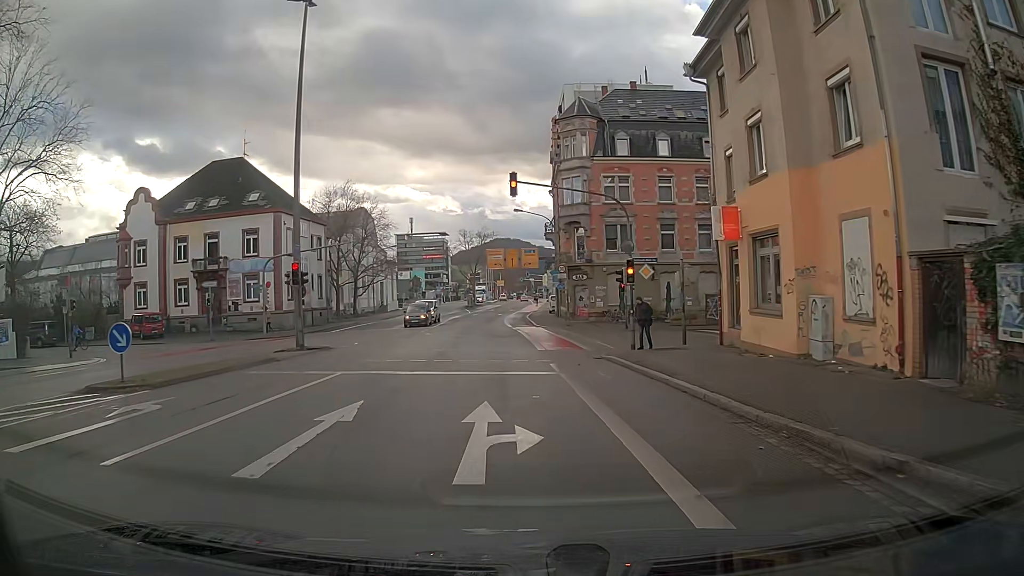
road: secondary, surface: asphalt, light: Day
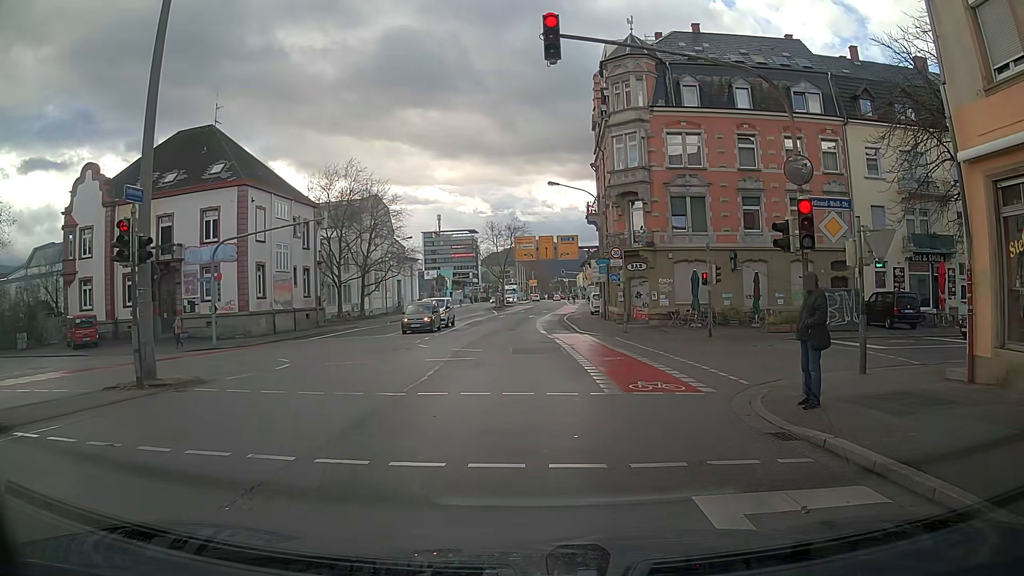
(-0.2, +12.0) m; -2°
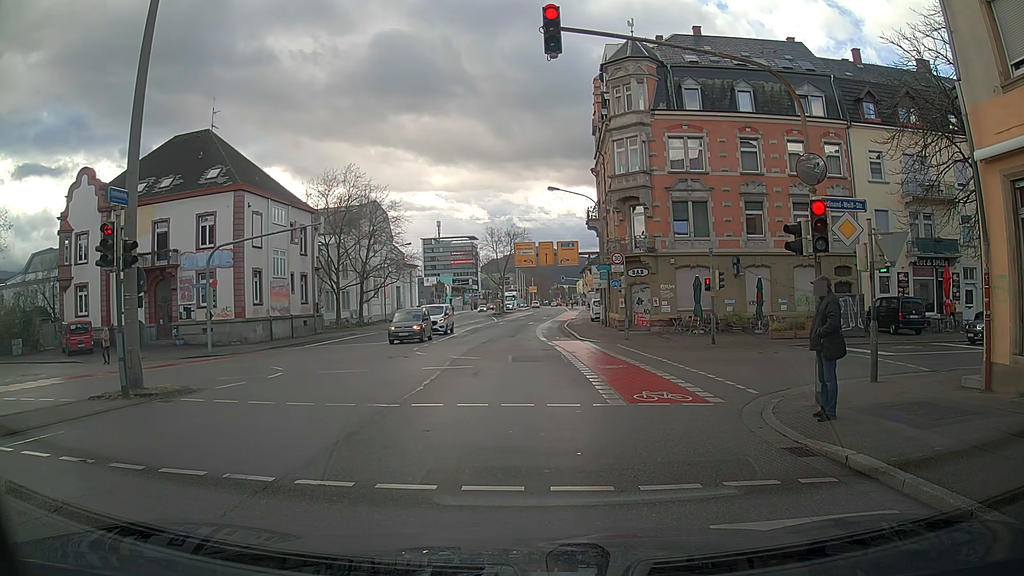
(0.0, +0.6) m; 0°
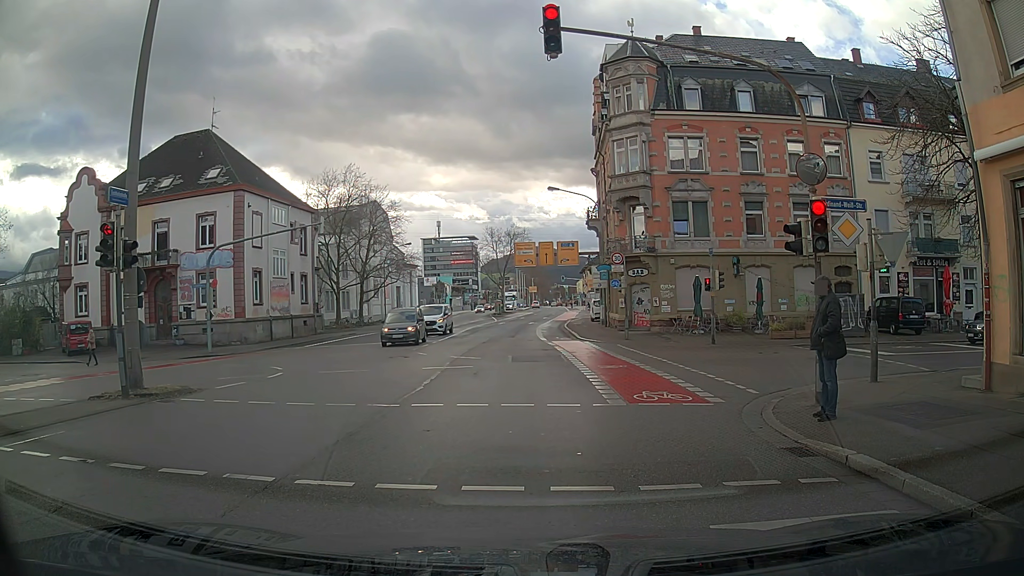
(0.0, 0.0) m; 0°
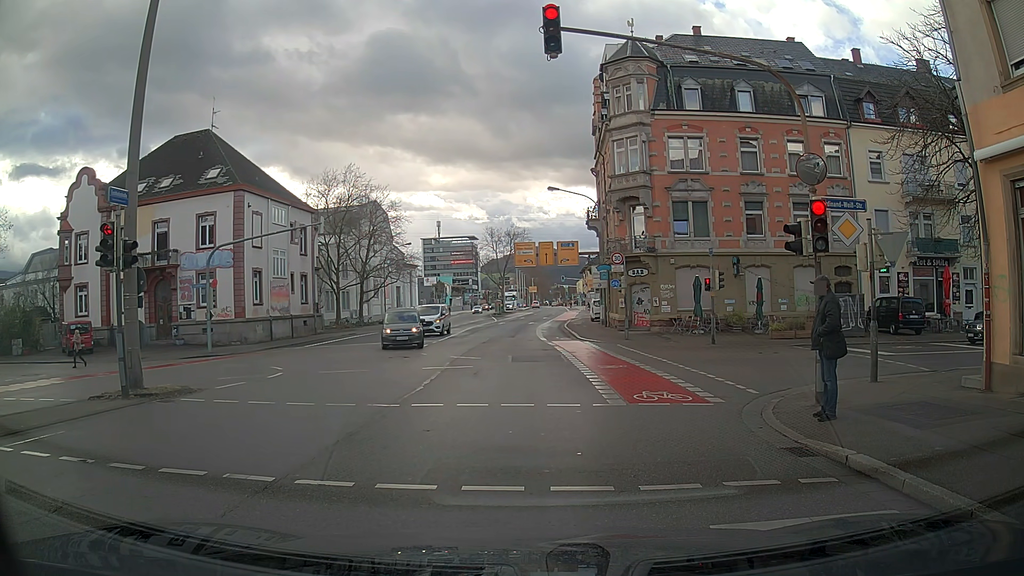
(0.0, 0.0) m; 0°
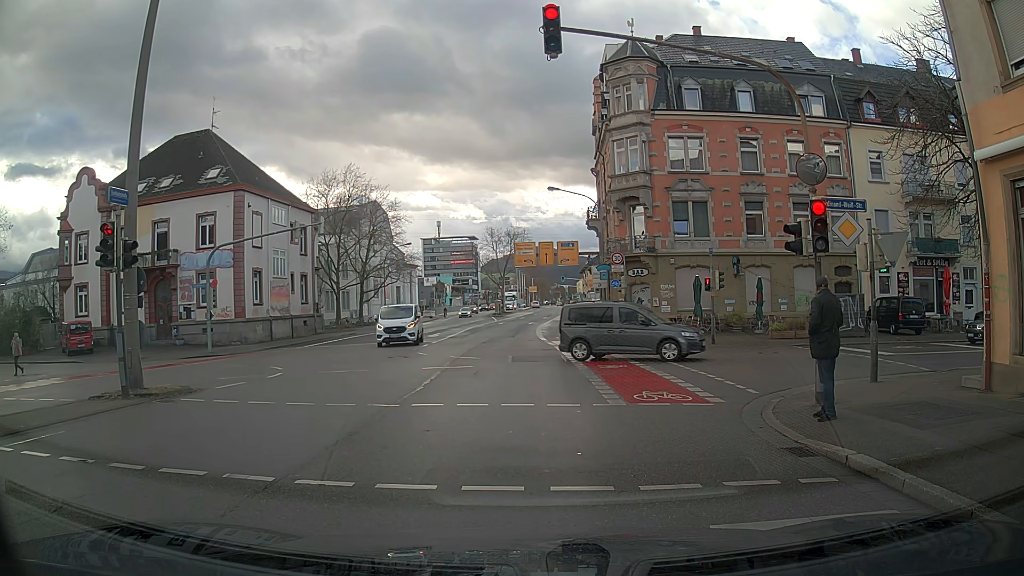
(0.0, 0.0) m; 0°
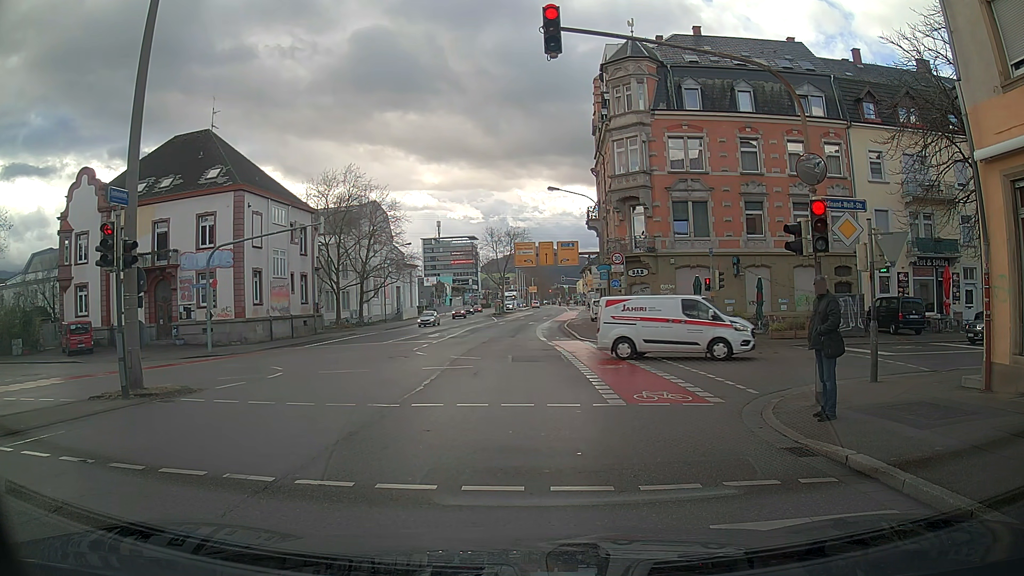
(0.0, 0.0) m; 0°
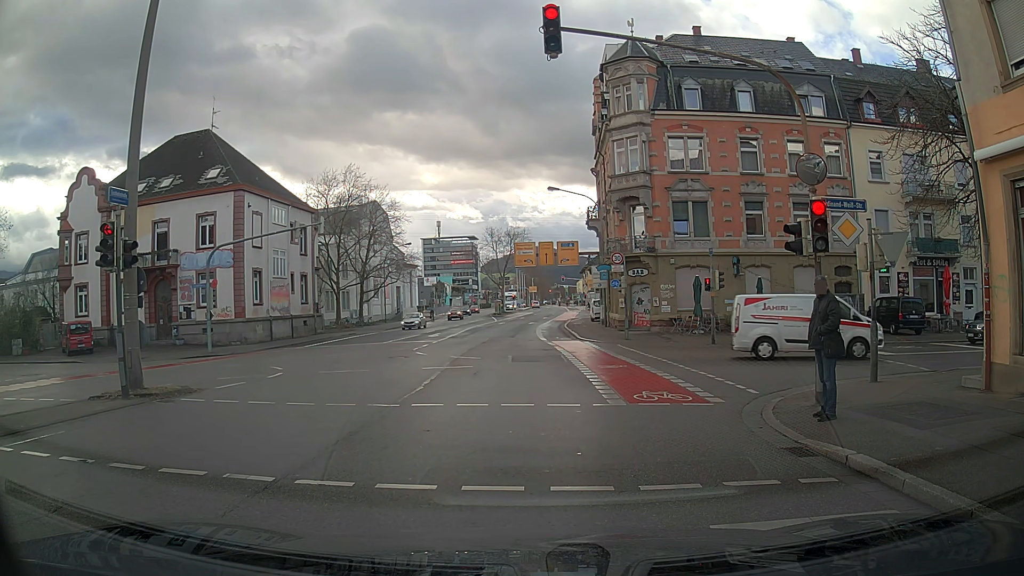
(0.0, 0.0) m; 0°
